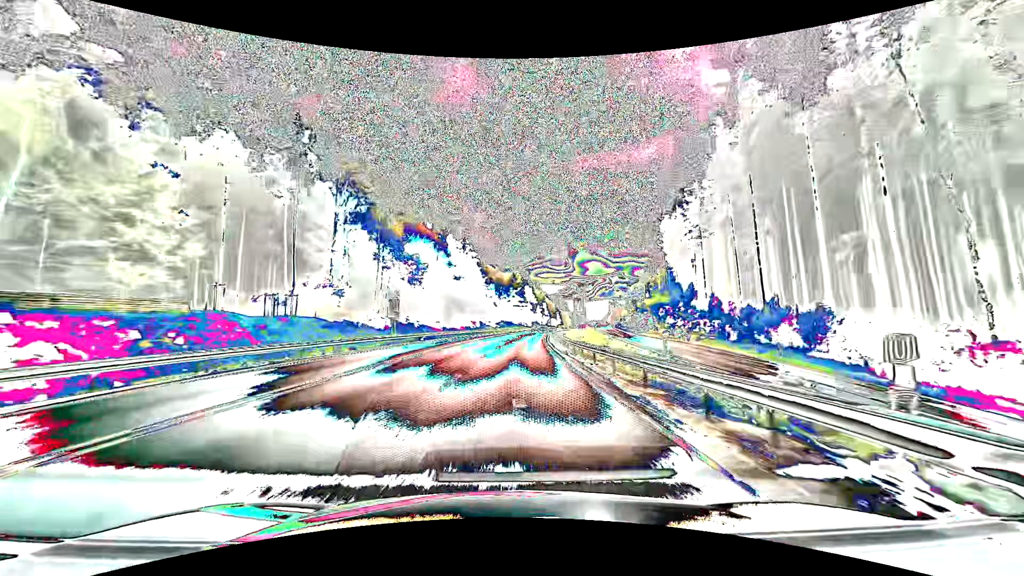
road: primary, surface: asphalt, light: Day
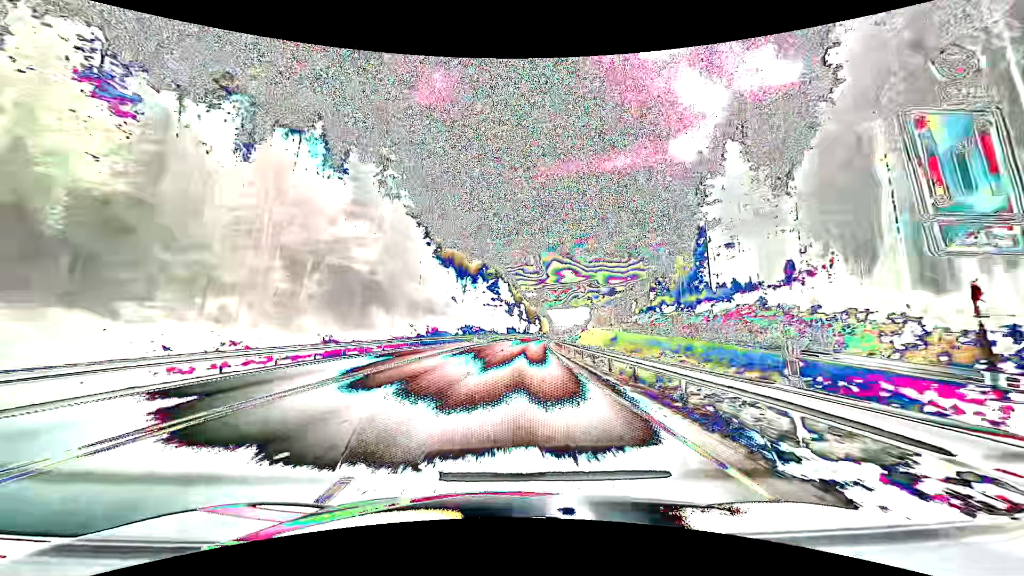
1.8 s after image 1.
(+1.3, +46.6) m; +3°
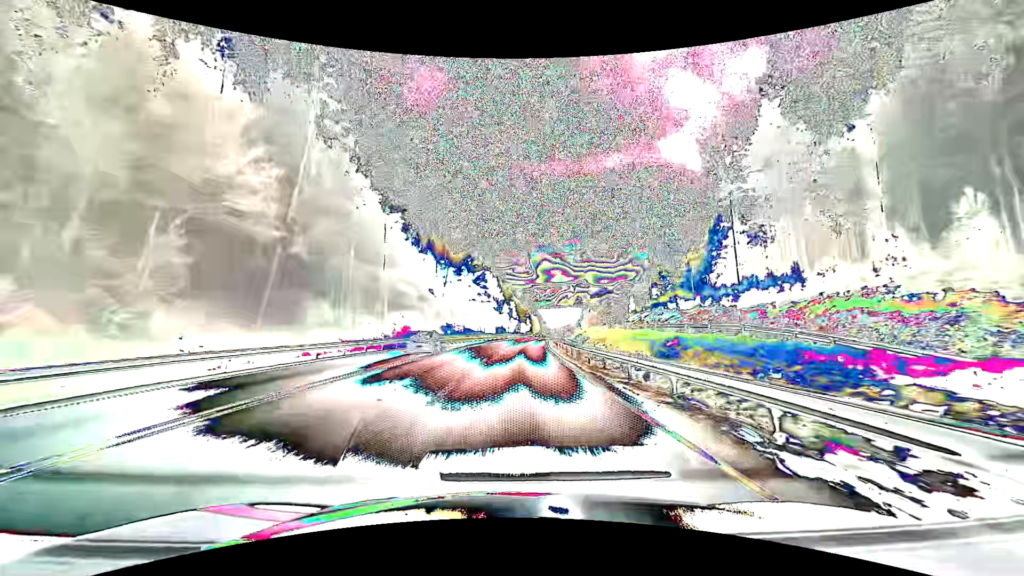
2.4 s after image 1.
(+0.2, +15.6) m; +1°
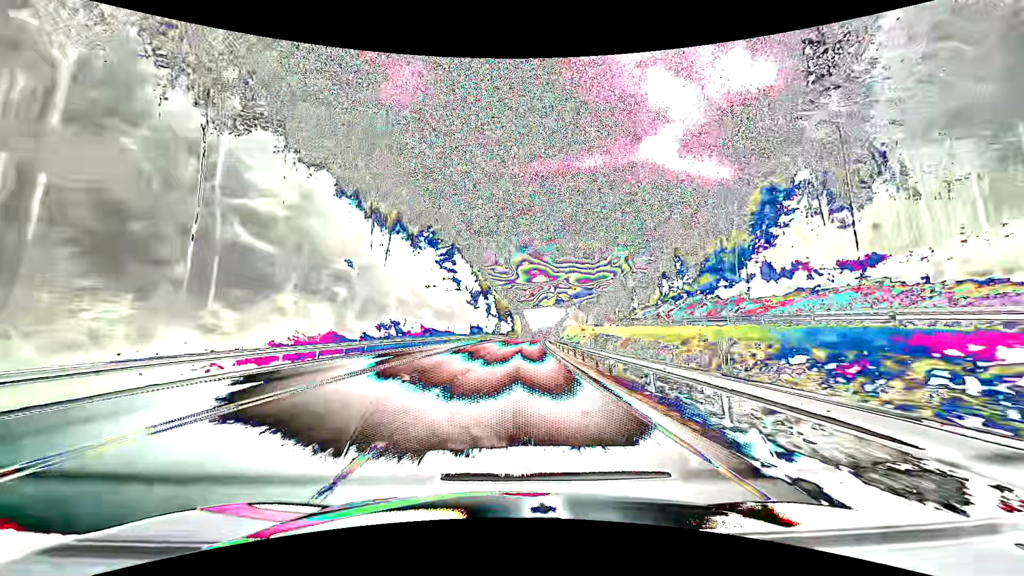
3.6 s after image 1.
(+0.5, +31.3) m; +2°
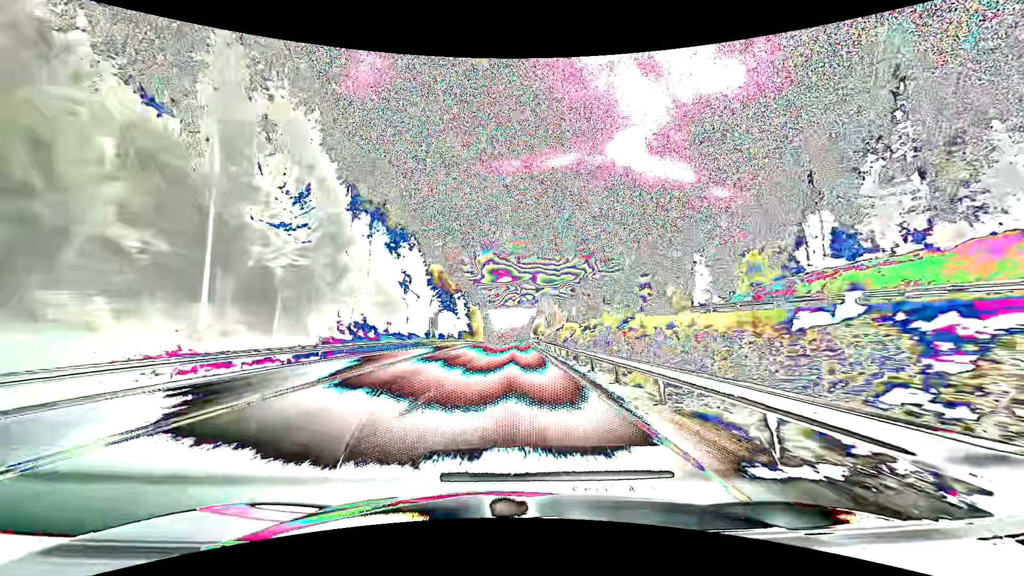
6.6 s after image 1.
(+3.3, +78.6) m; +4°
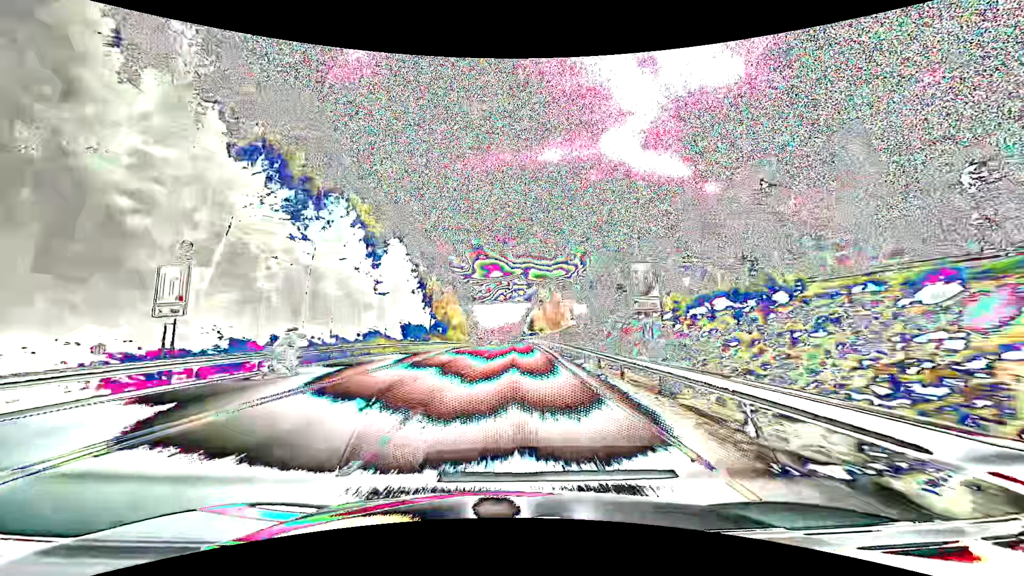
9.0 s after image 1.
(+1.0, +63.3) m; +1°
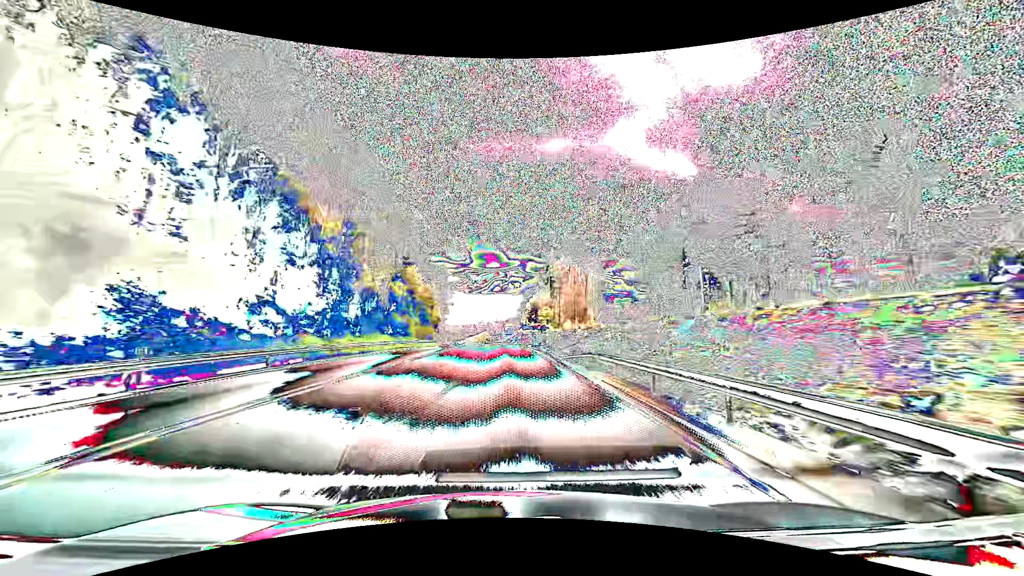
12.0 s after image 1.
(+0.4, +79.4) m; +1°
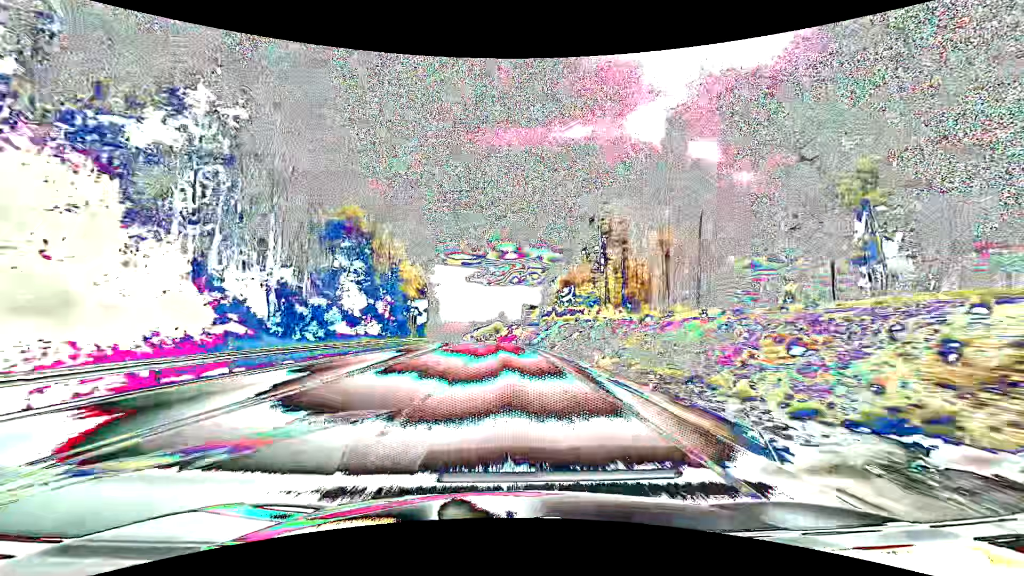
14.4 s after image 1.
(-0.7, +63.2) m; -2°
(0, +10) (0, +20) (0, +30) (-1, +40) (-1, +50) (-2, +60) (-2, +70) (-3, +80) (-3, +90) (-4, +100) m
